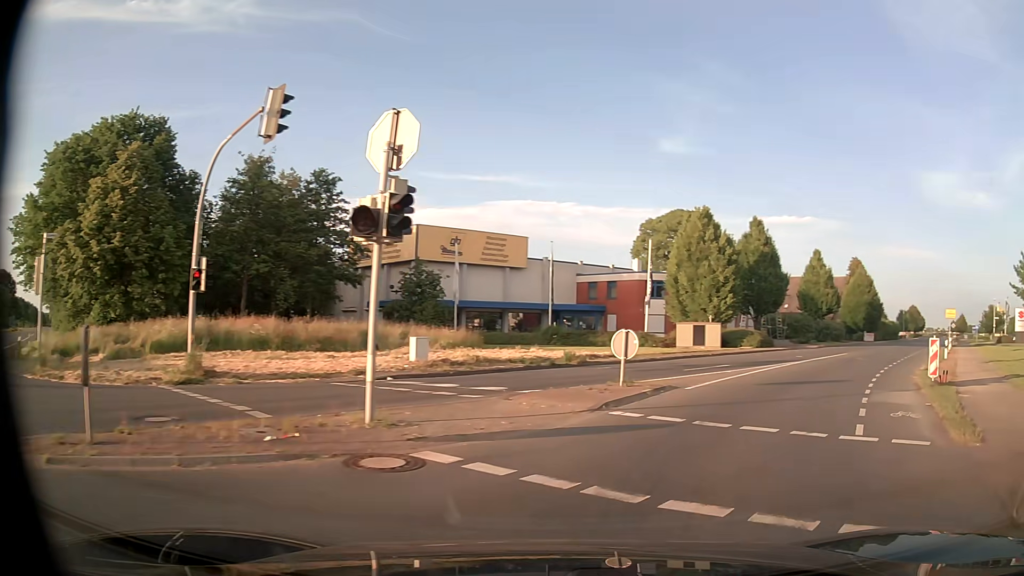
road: unclassified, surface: asphalt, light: Day
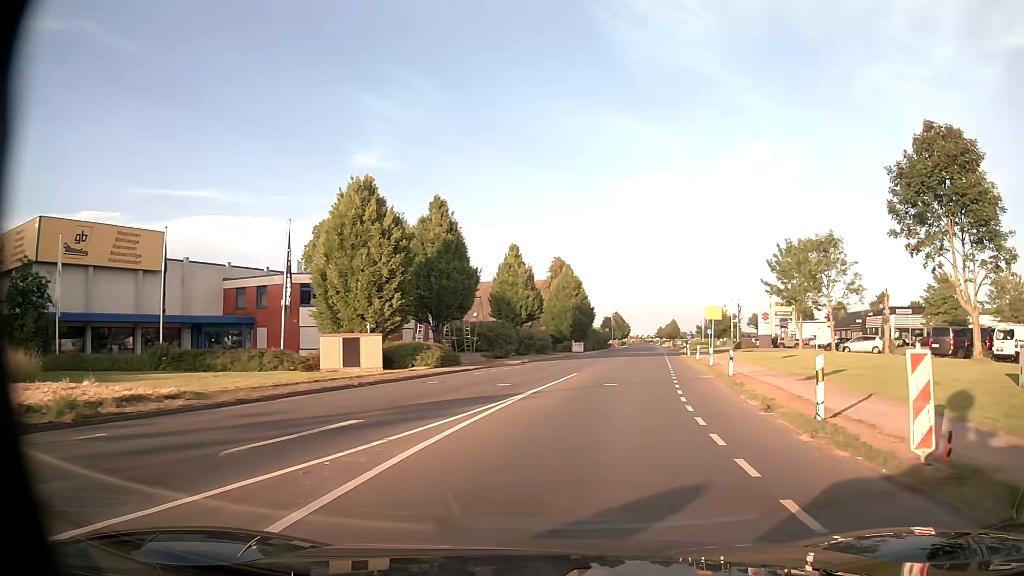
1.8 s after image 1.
(+3.9, +12.9) m; +27°
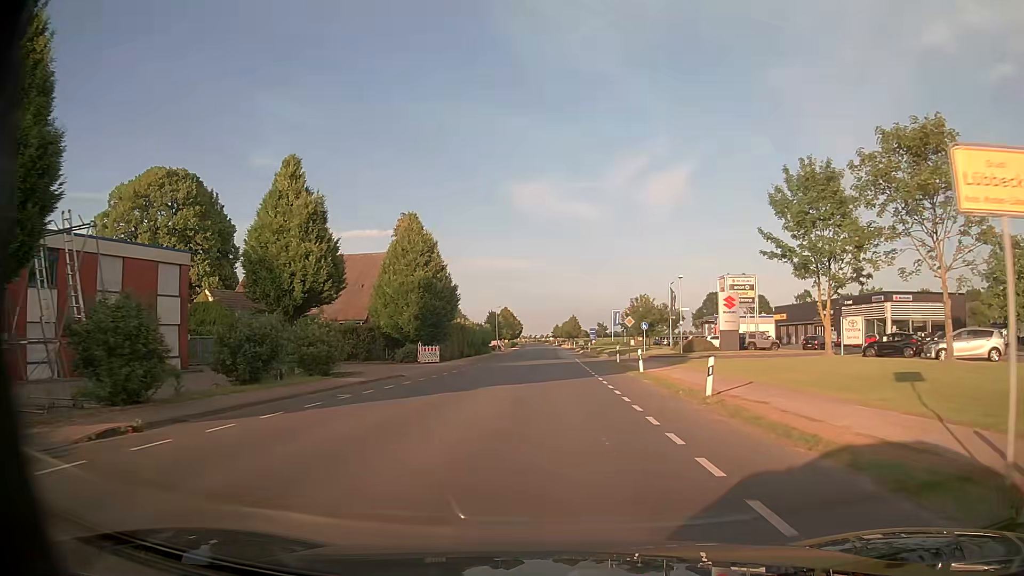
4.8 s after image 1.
(+4.4, +31.9) m; +10°
(0, +10) (0, +20) (0, +30) (0, +40) (0, +50) (+1, +60) (+1, +70) (+1, +80) (+1, +90) (+1, +100) m
